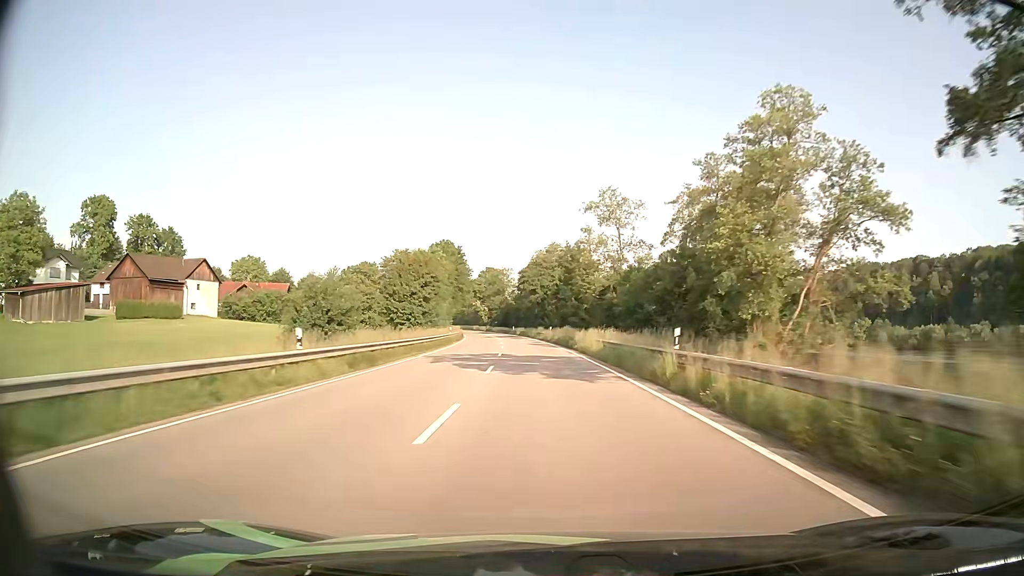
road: primary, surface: asphalt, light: Day
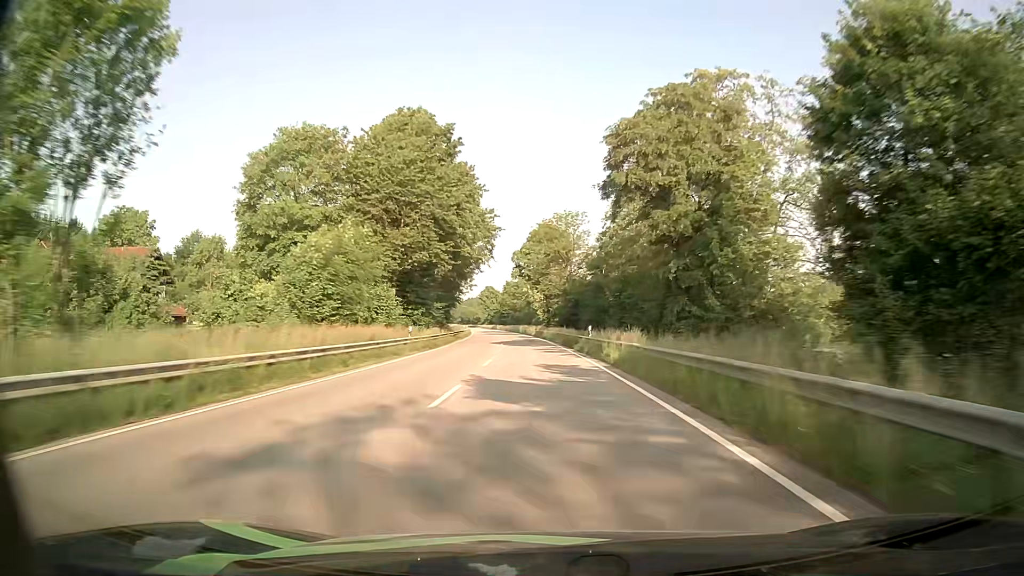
(-4.4, +80.2) m; -6°
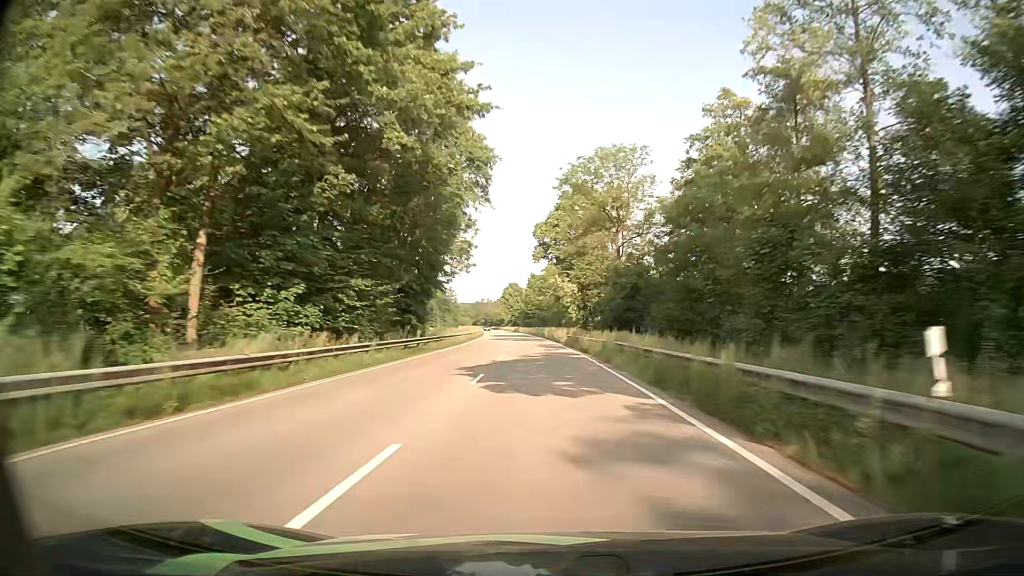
(-0.8, +31.4) m; -3°
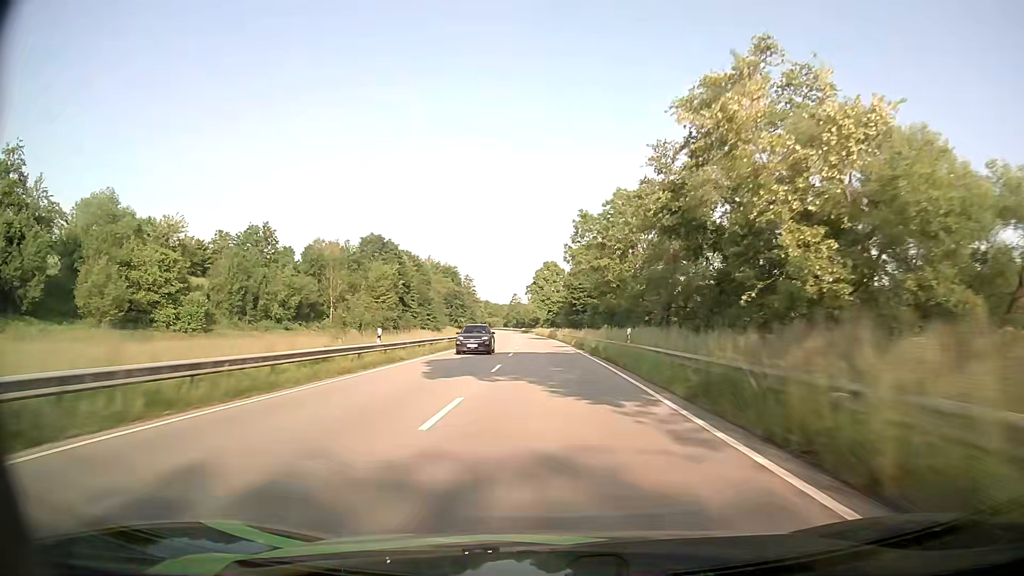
(-2.7, +78.5) m; -4°
(0, +10) (0, +20) (0, +30) (0, +40) (-1, +50) (-1, +60) (-1, +70) (-2, +80) (-2, +90) (-3, +100) m
